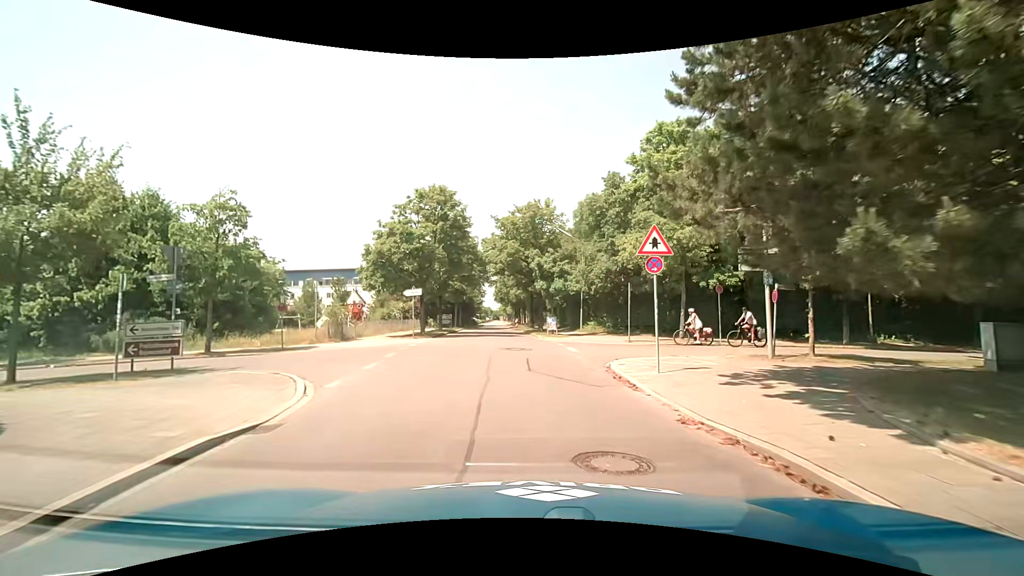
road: tertiary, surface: asphalt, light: Day
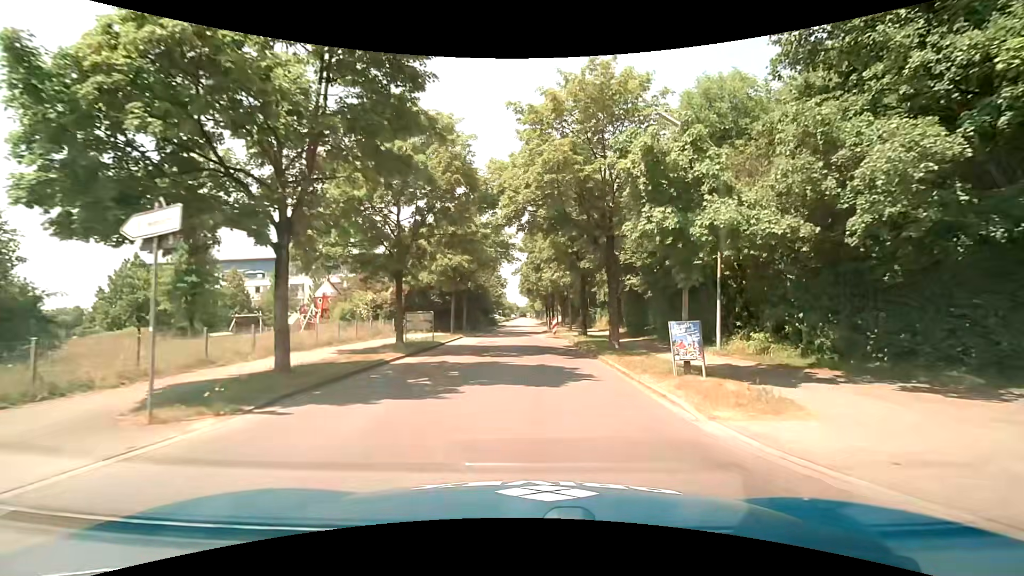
(-1.2, +23.0) m; -3°
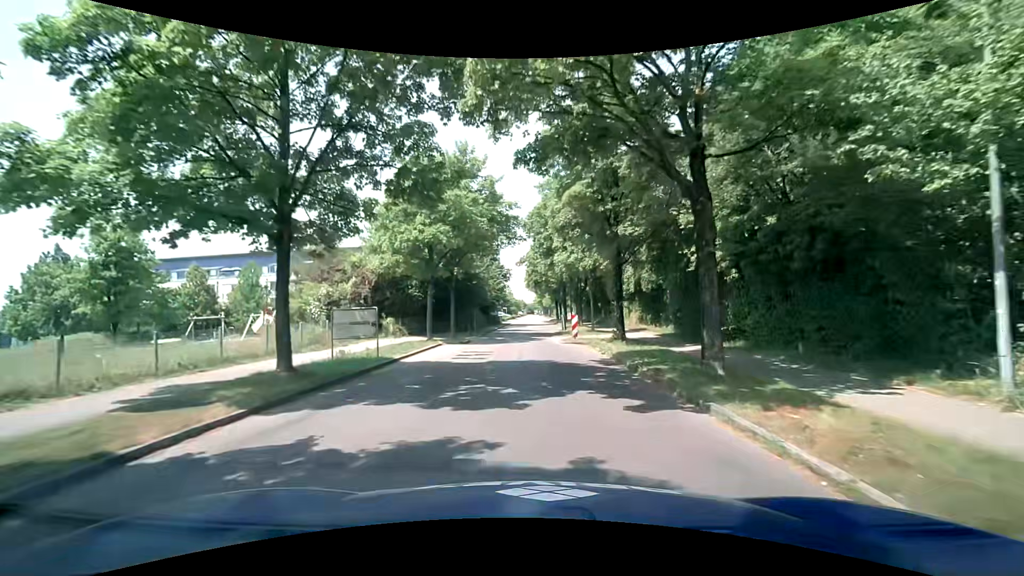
(0.0, +10.0) m; -1°
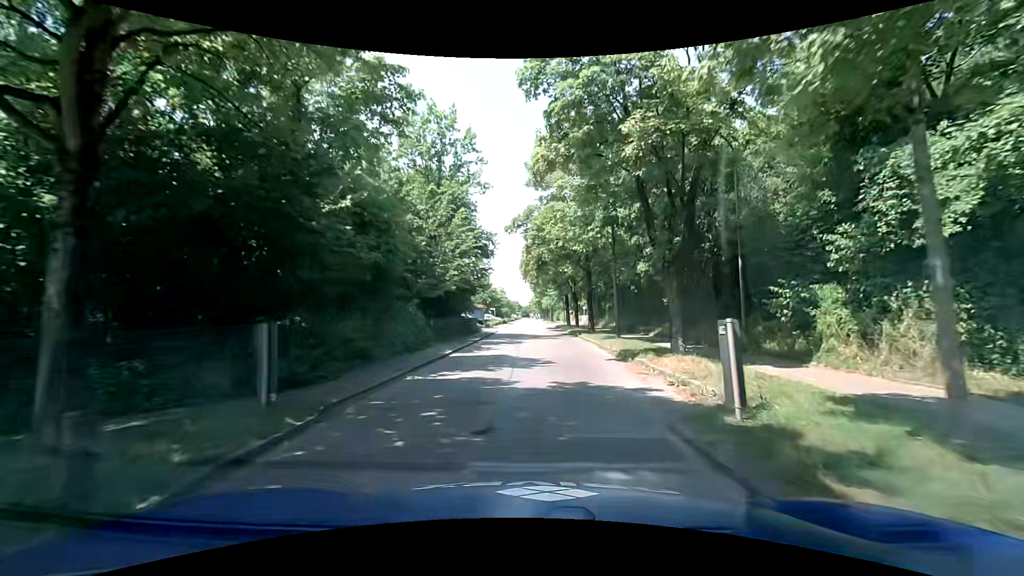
(-0.2, +25.7) m; 0°
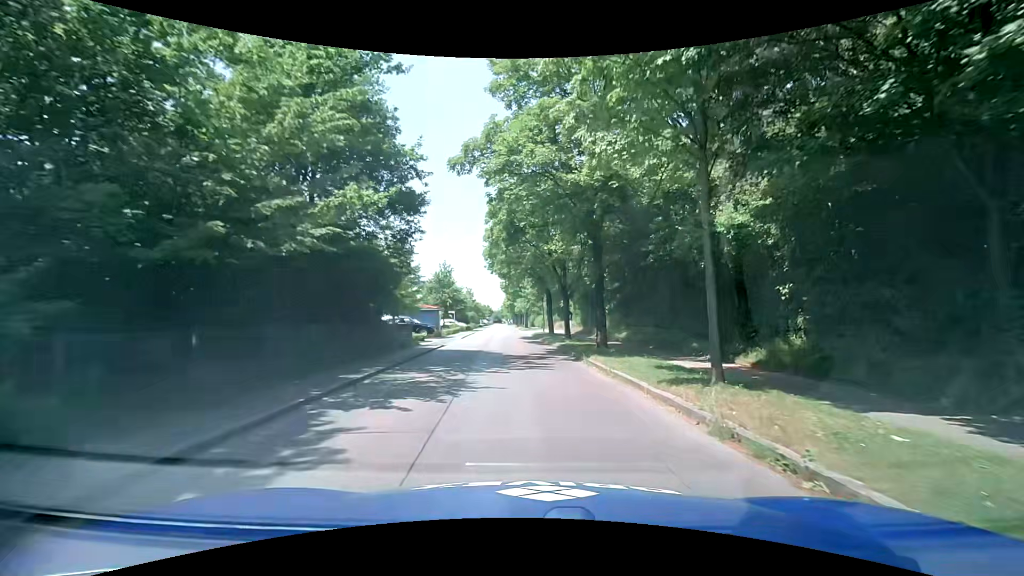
(+0.5, +15.2) m; +3°
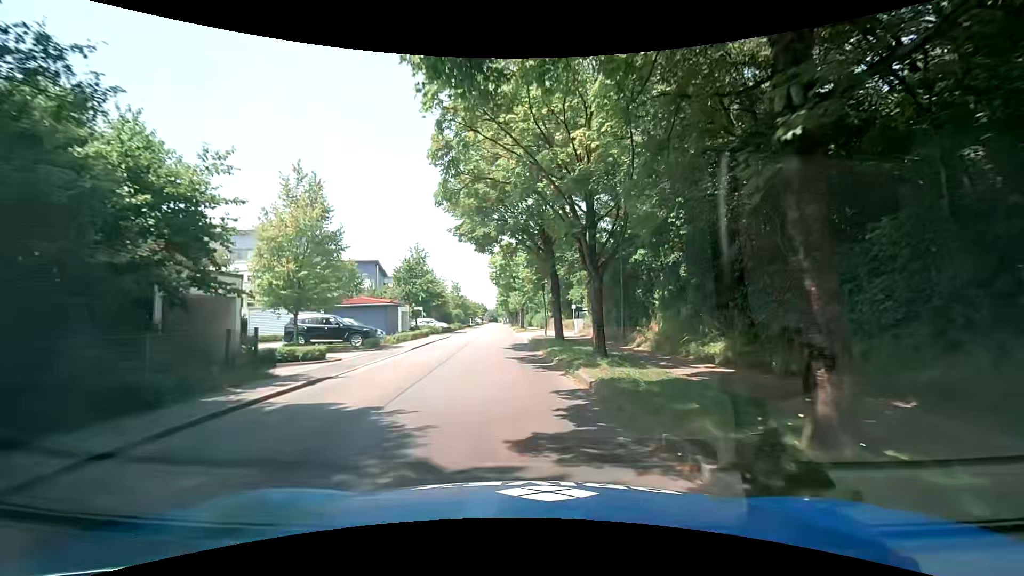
(+0.3, +14.9) m; 0°
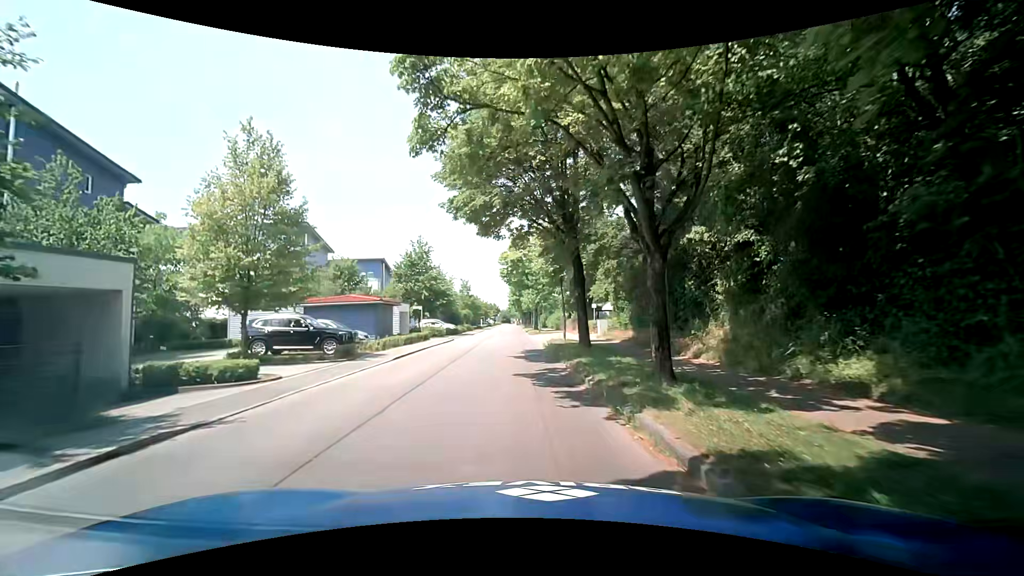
(-0.1, +5.0) m; -2°
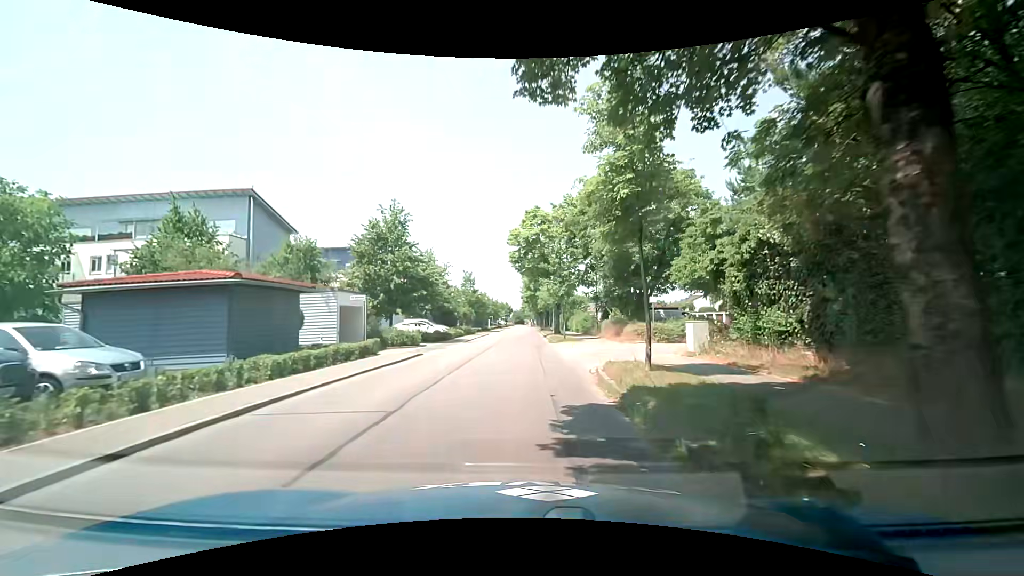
(-0.3, +15.4) m; -2°
(0, +10) (0, +20) (0, +30) (+1, +40) (+1, +50) (+1, +60) (+1, +70) (+1, +80) (+2, +90) (+2, +100) m
